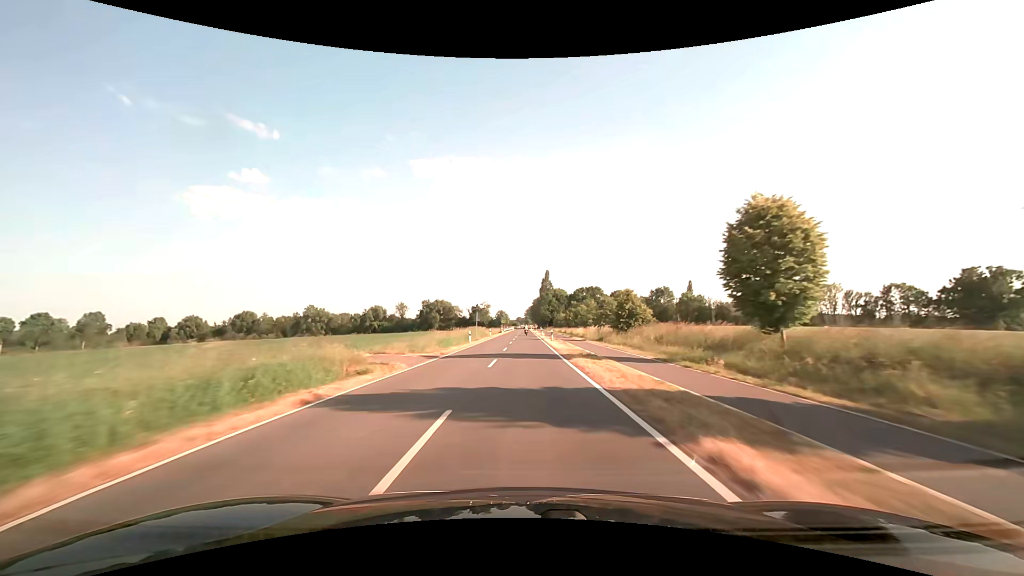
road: tertiary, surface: asphalt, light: Day
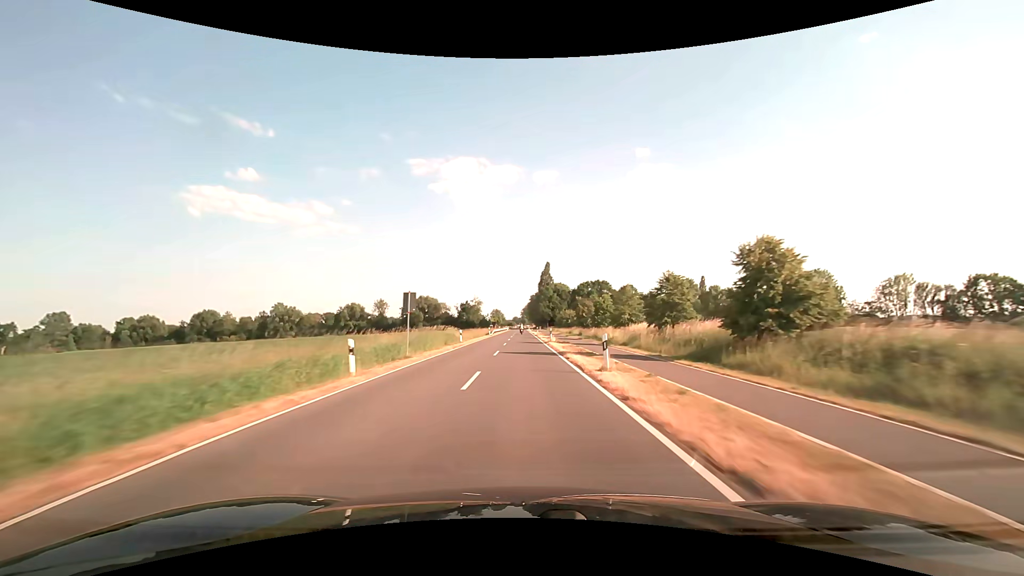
(0.0, +30.7) m; 0°
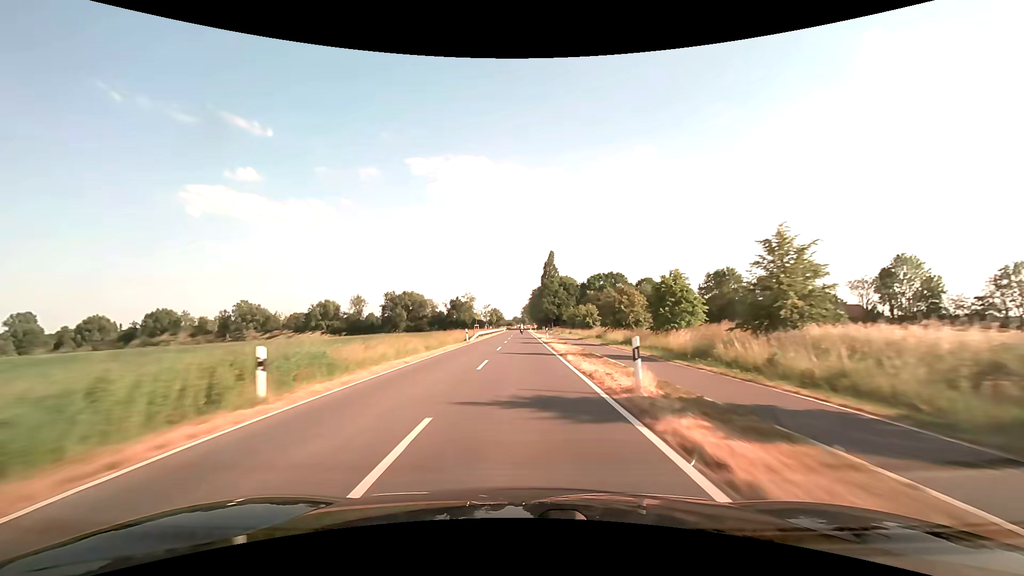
(0.0, +31.1) m; 0°
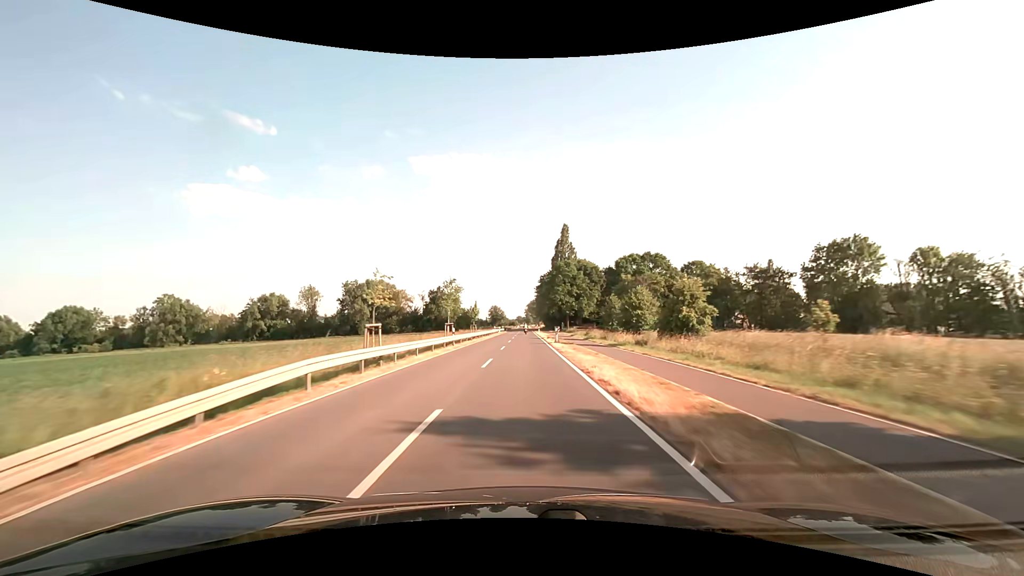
(-0.1, +47.1) m; 0°
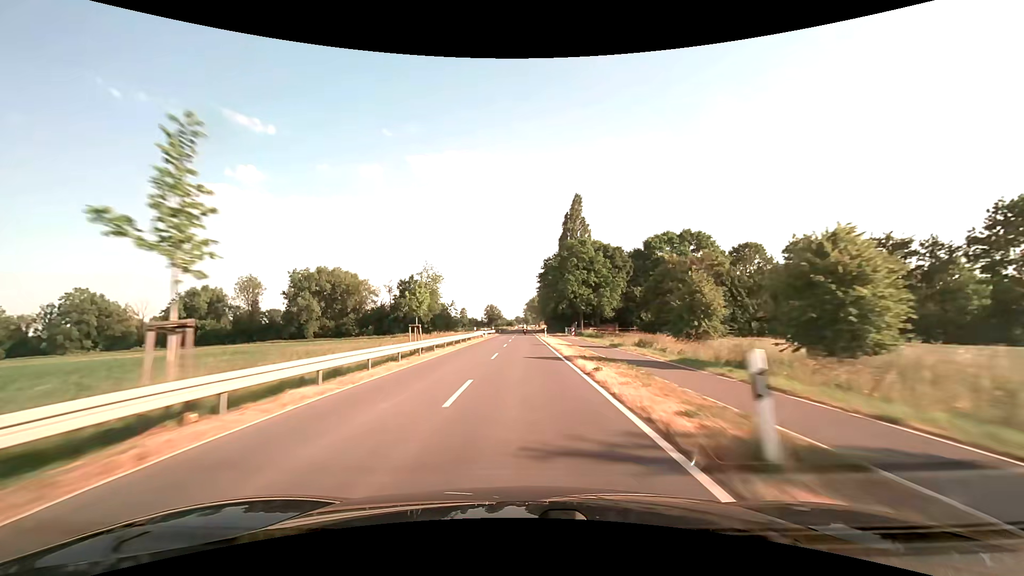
(+0.1, +31.5) m; 0°
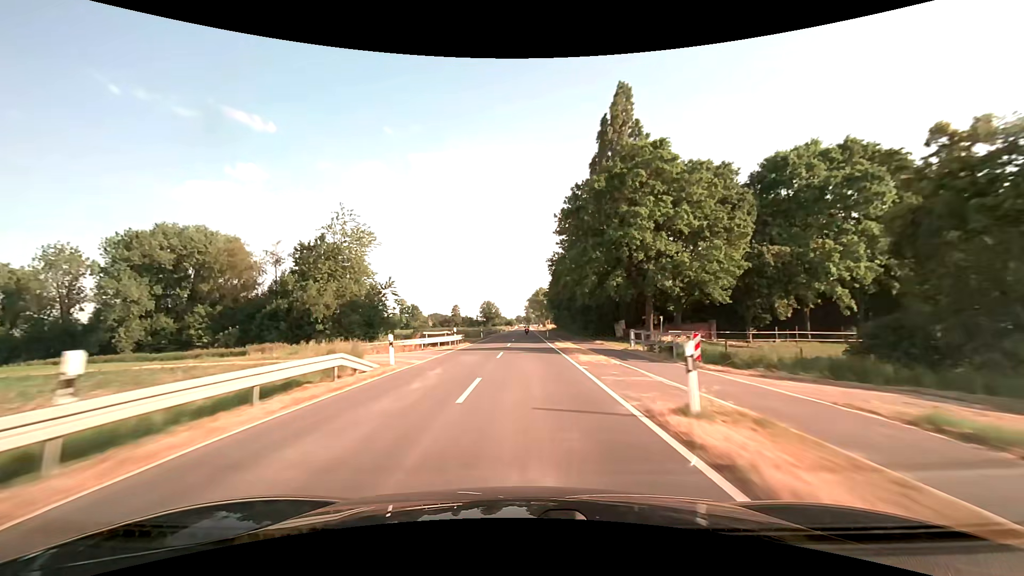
(-0.1, +47.4) m; 0°
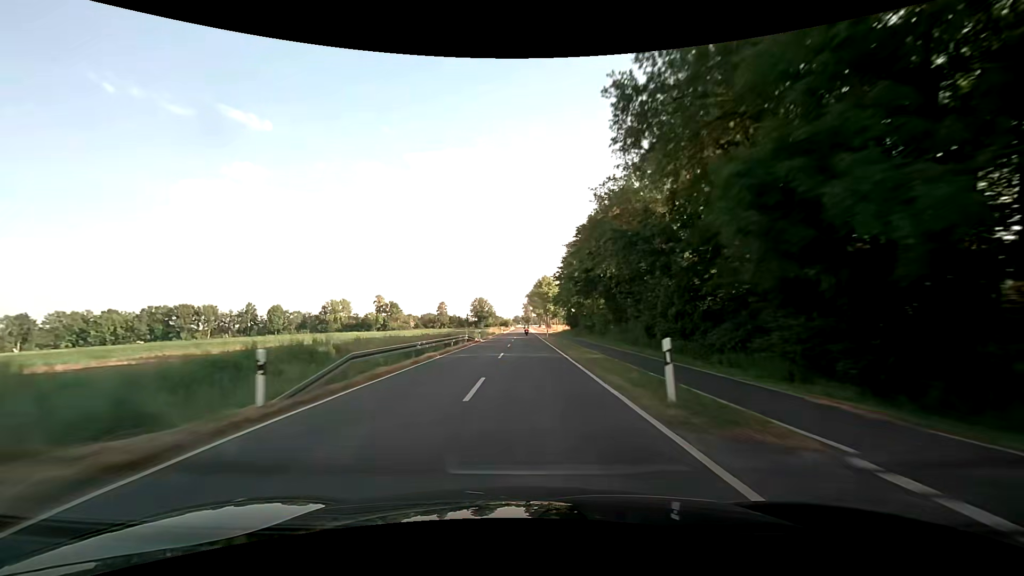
(0.0, +47.5) m; 0°
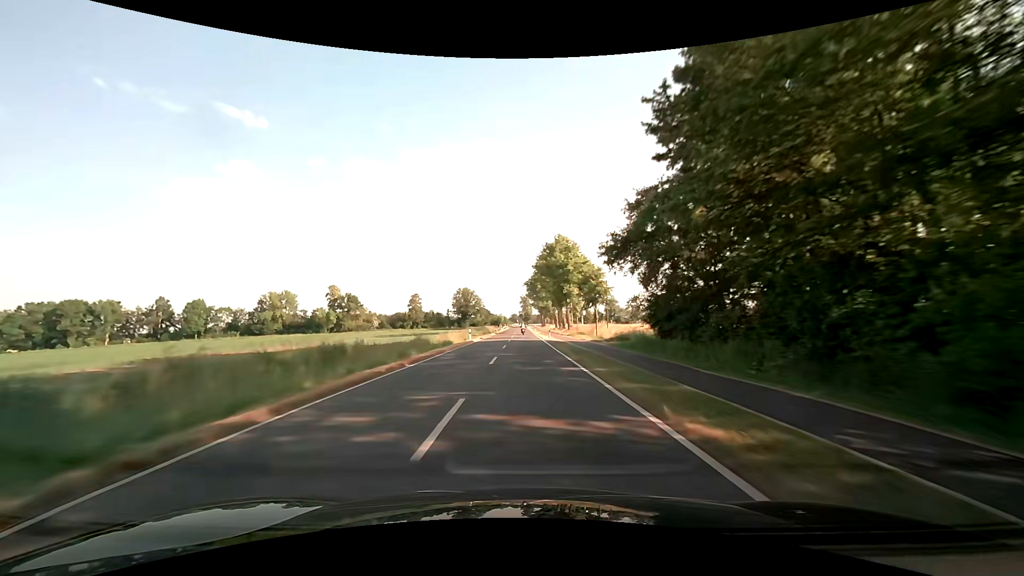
(+0.2, +63.6) m; 0°
(0, +10) (0, +20) (0, +30) (0, +40) (0, +50) (0, +60) (0, +70) (0, +80) (0, +90) (0, +100) m
